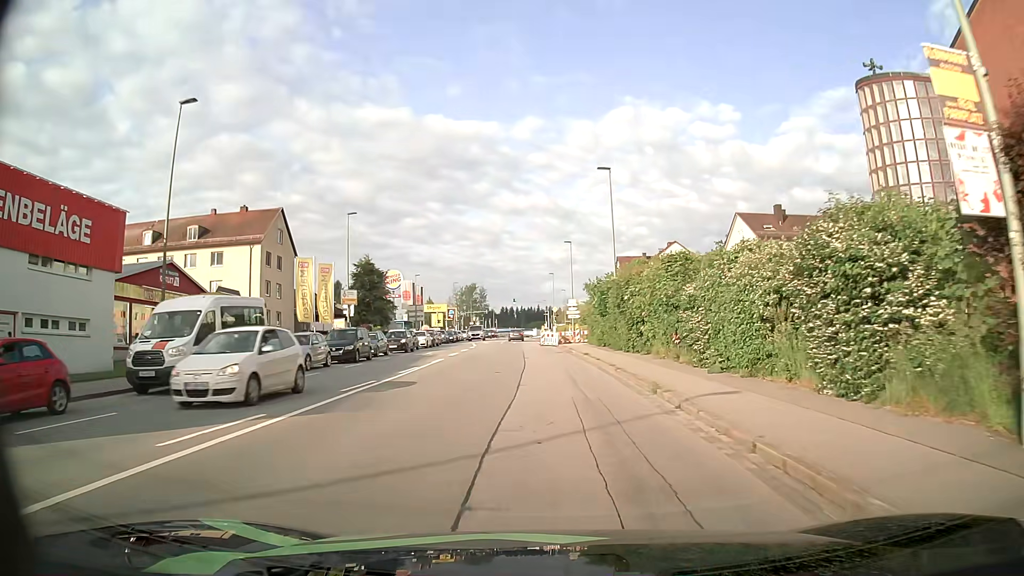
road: tertiary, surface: asphalt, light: Day
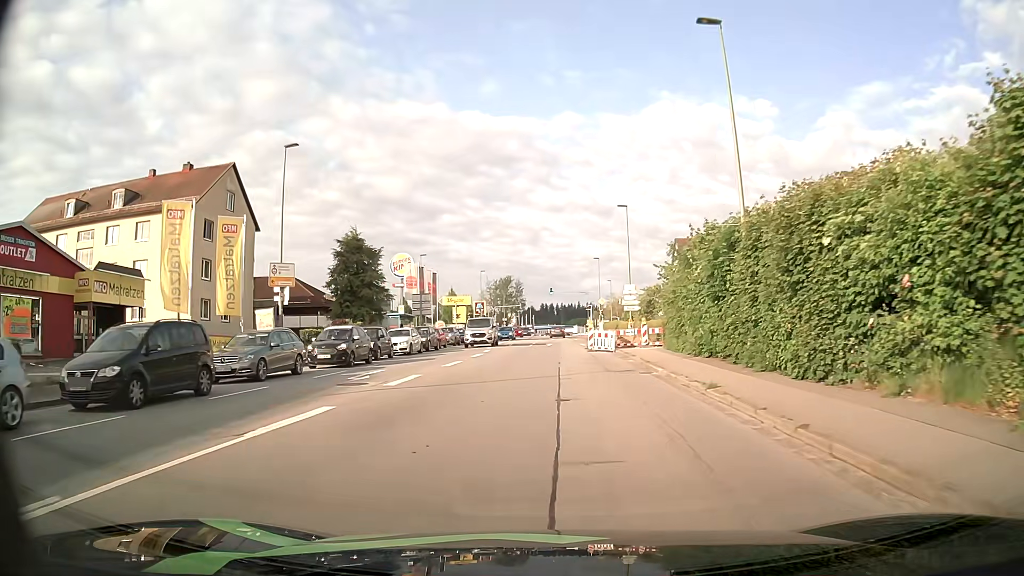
(-0.4, +19.6) m; -4°
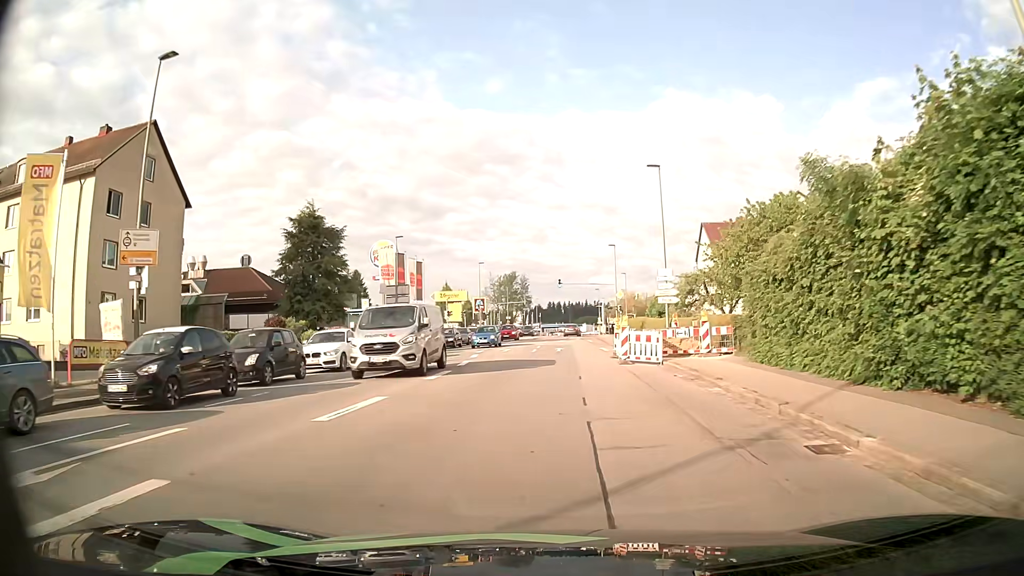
(0.0, +12.8) m; 0°
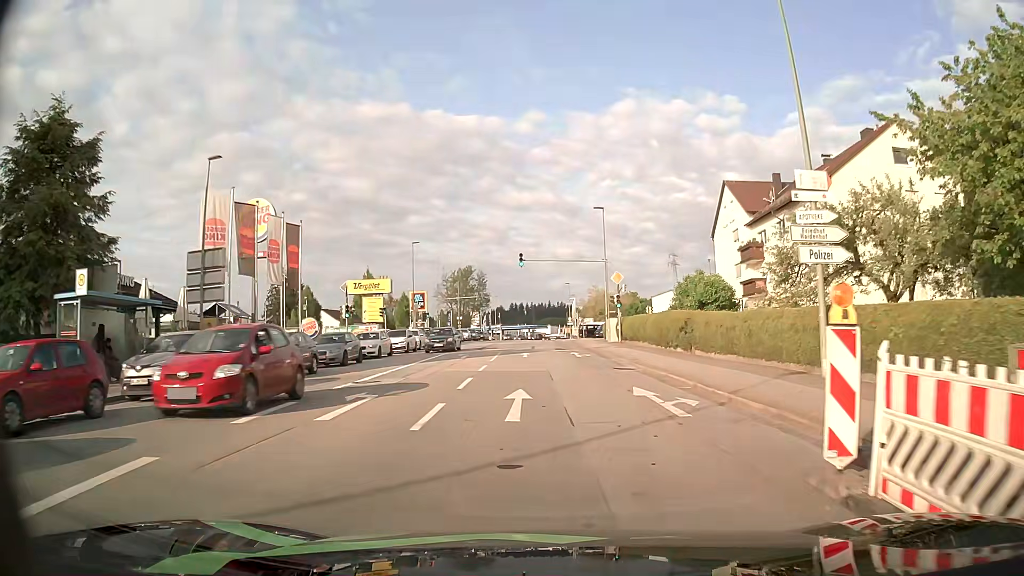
(+0.1, +25.3) m; +2°
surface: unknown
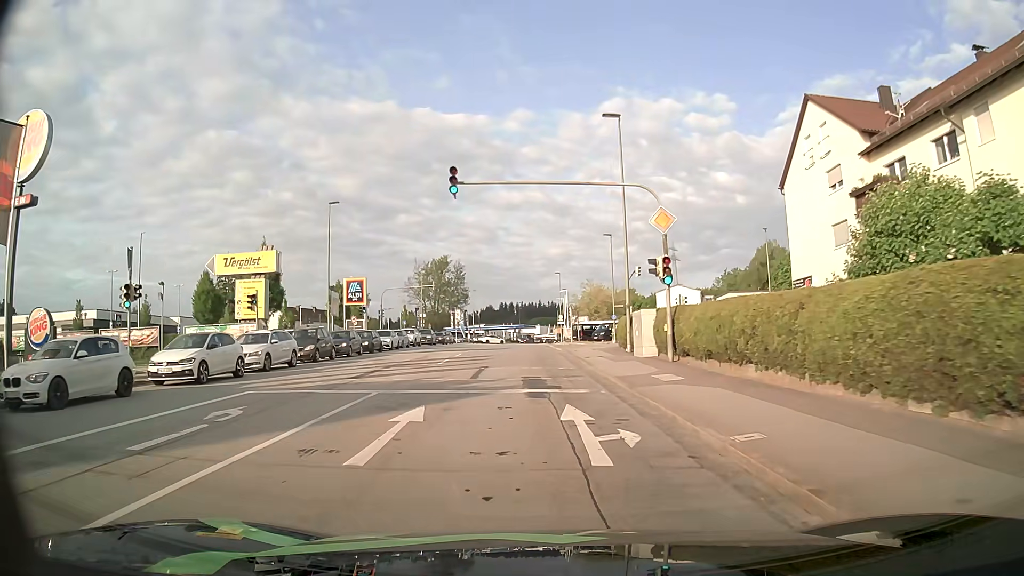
(+0.8, +23.2) m; +2°
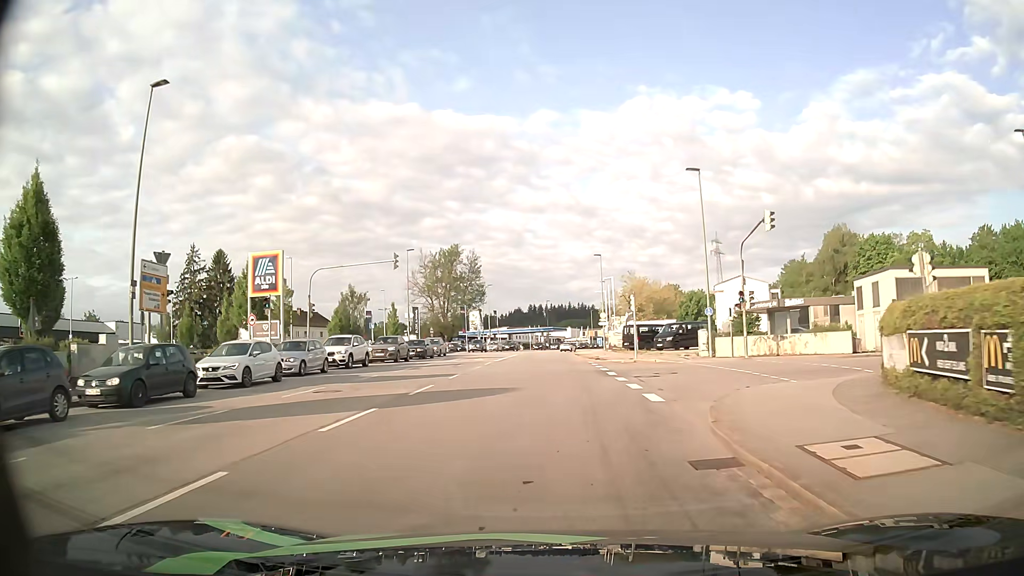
(-1.1, +27.0) m; -3°
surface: asphalt
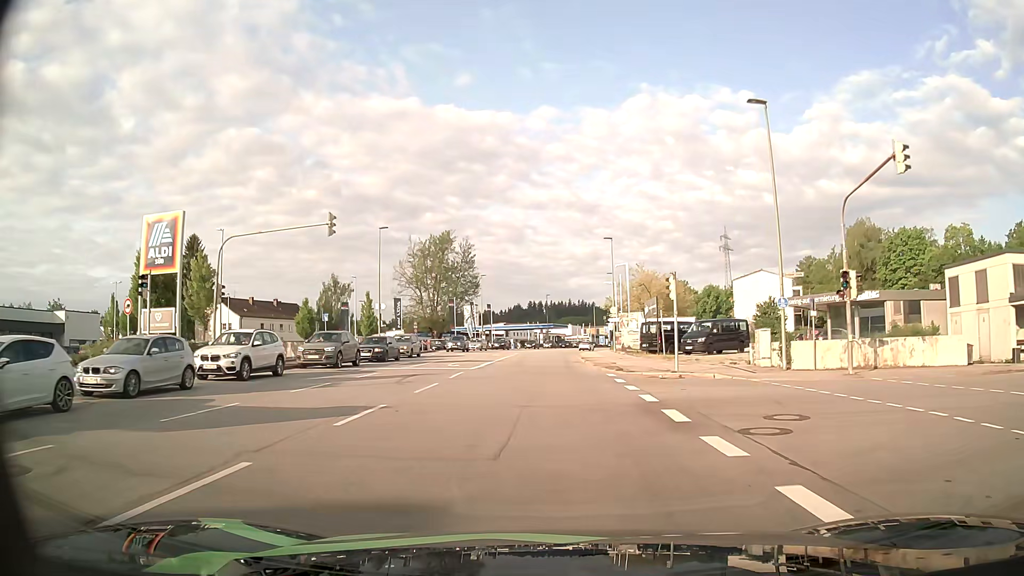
(-0.1, +11.7) m; -1°
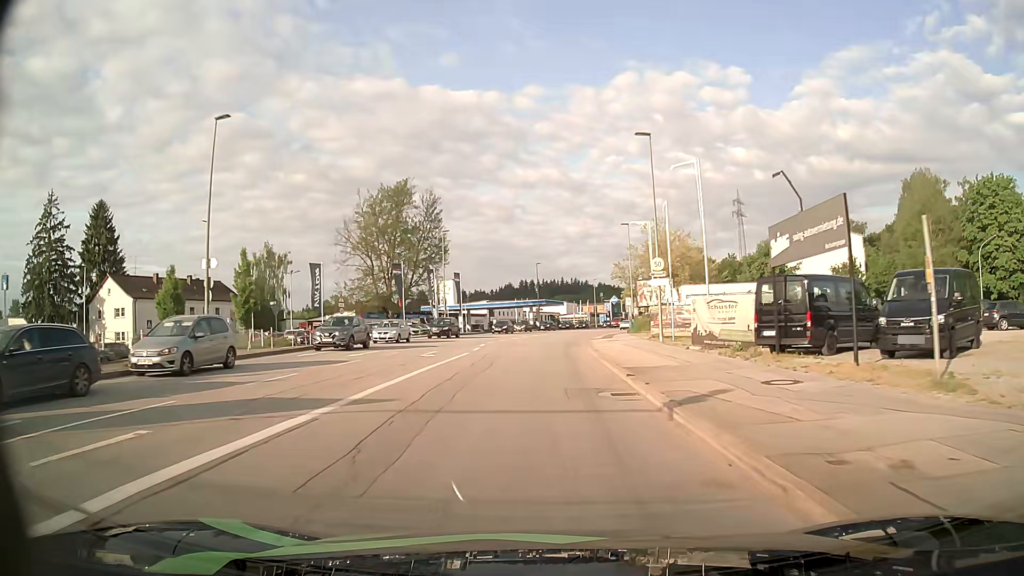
(+0.3, +28.0) m; +1°
(0, +10) (0, +20) (0, +30) (+1, +40) (+1, +50) (+2, +60) (+4, +70) (+5, +80) (+7, +90) (+9, +99) m
